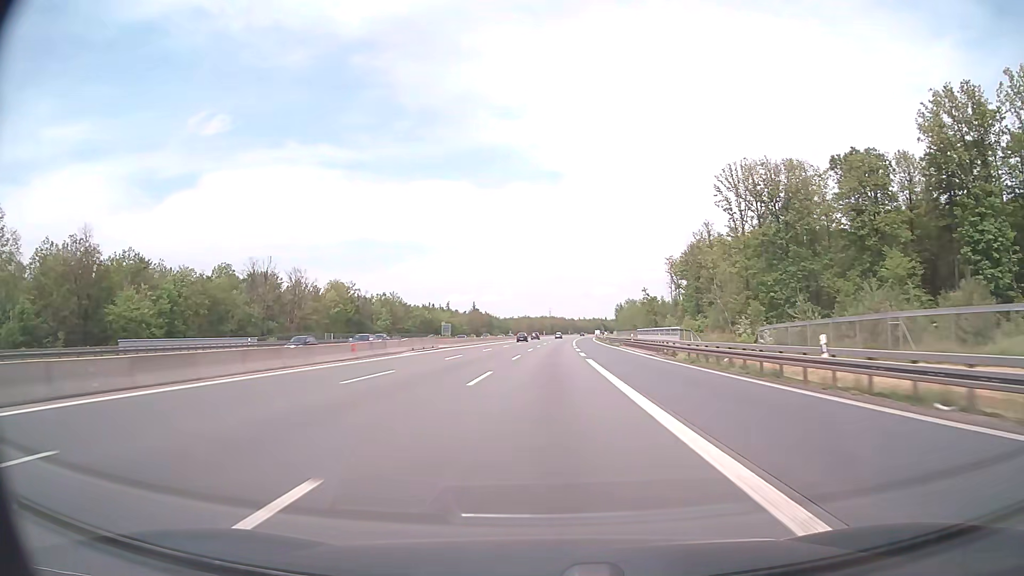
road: motorway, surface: asphalt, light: Day
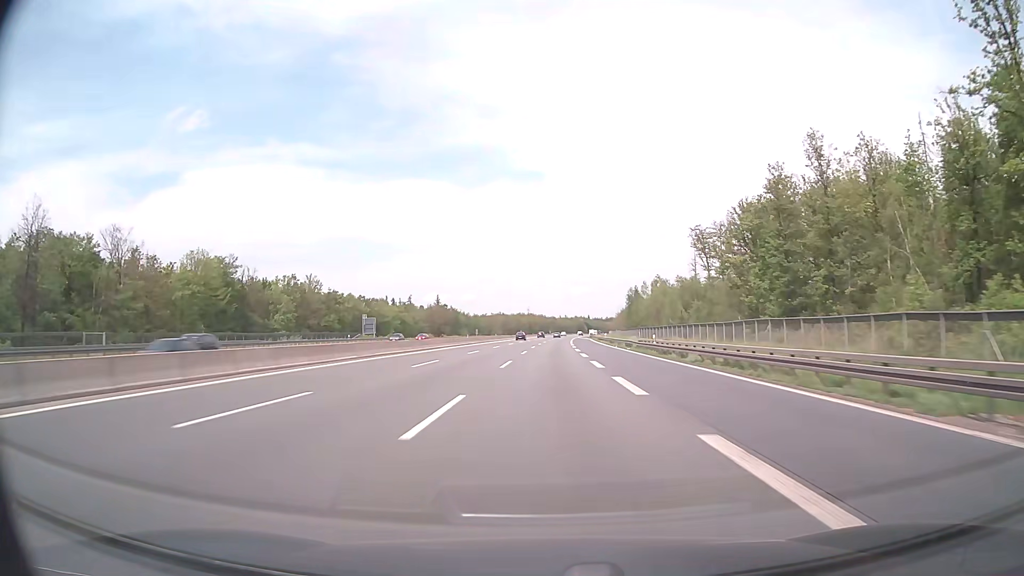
(+0.8, +61.9) m; +2°
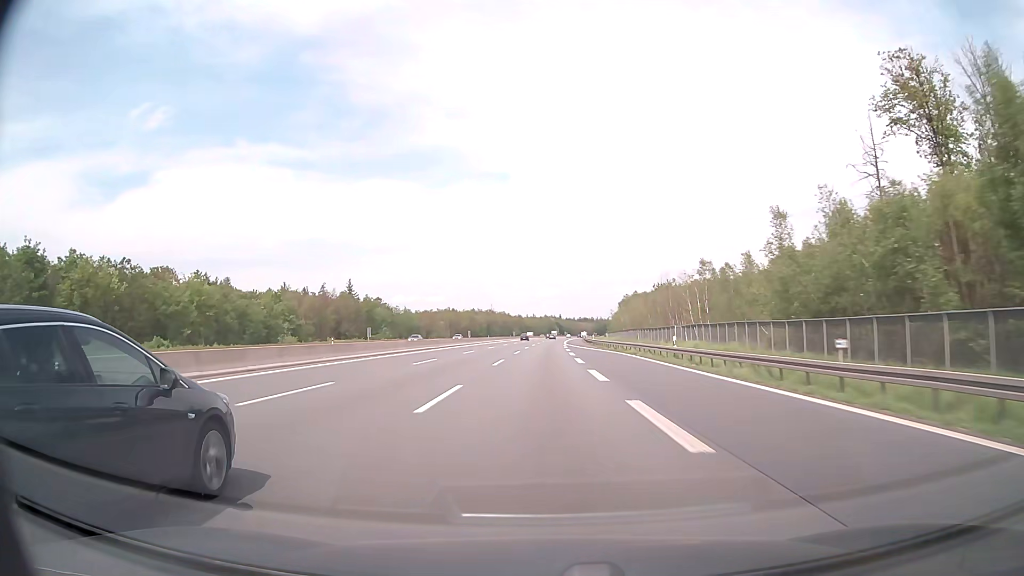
(+2.6, +103.1) m; +3°
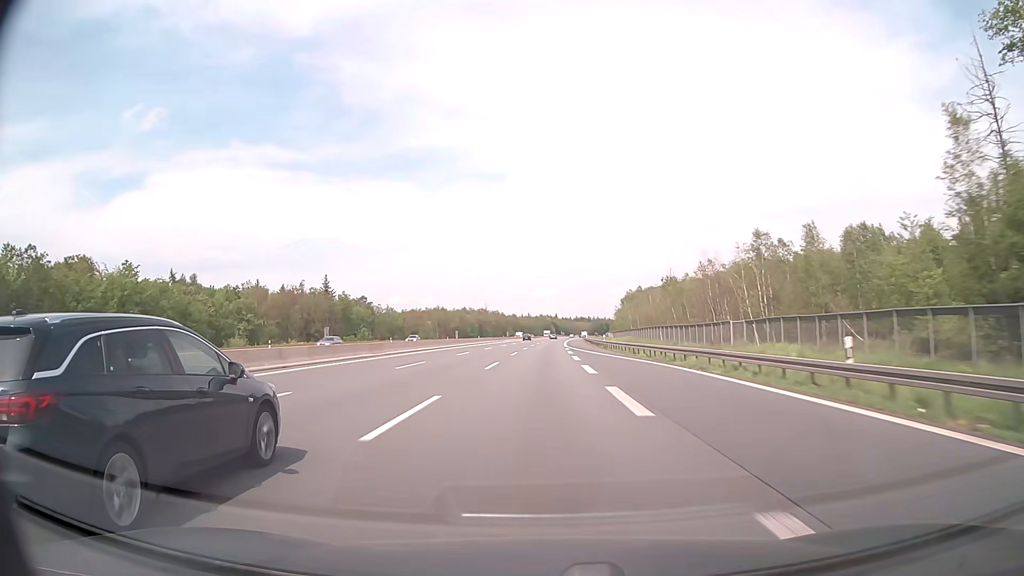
(+0.1, +20.7) m; +1°
(0, +10) (0, +20) (0, +30) (0, +40) (0, +50) (0, +60) (0, +70) (+1, +80) (+1, +90) (+1, +100) m
